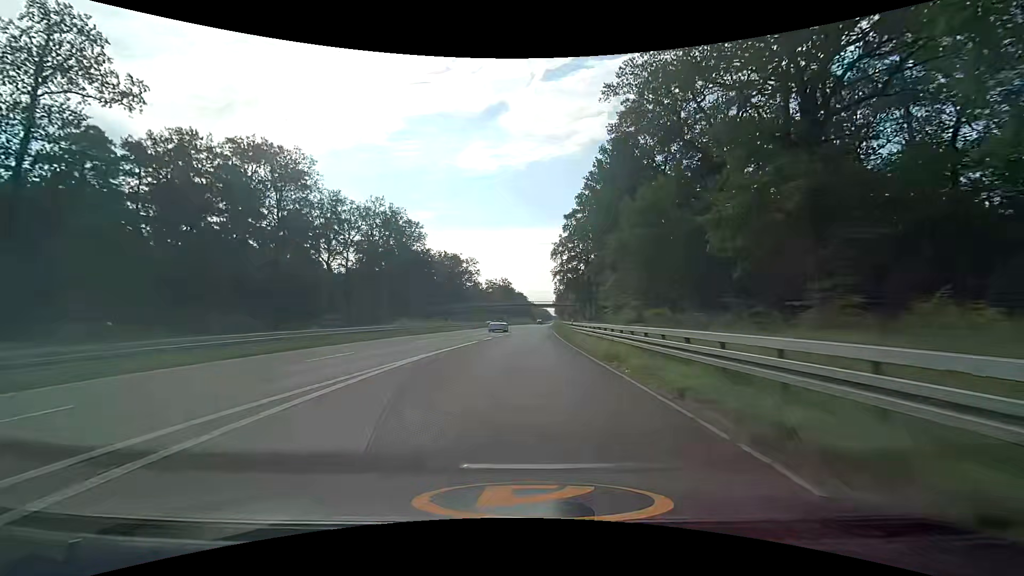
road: trunk_link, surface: asphalt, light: Day
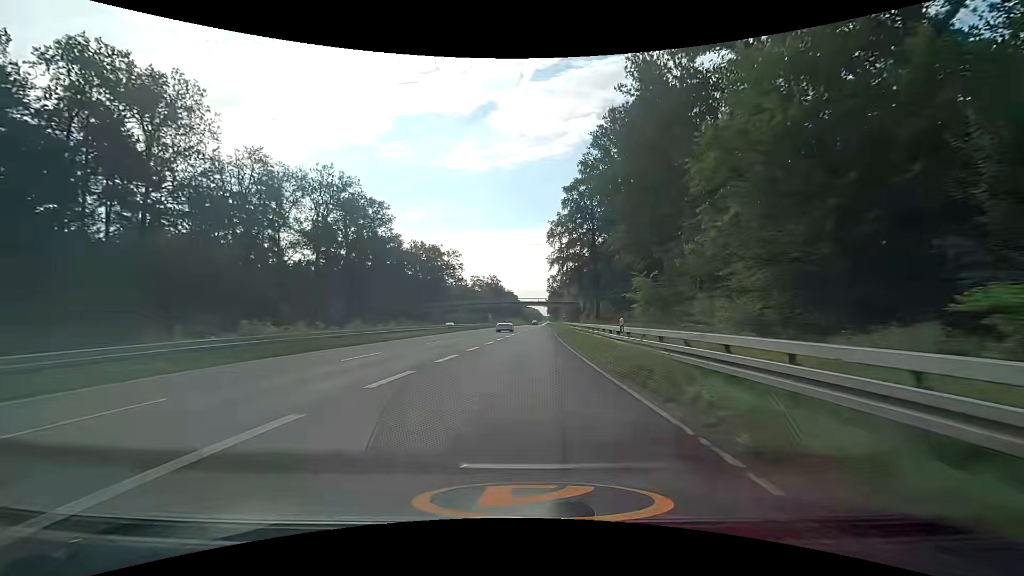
(+0.1, +23.0) m; +1°
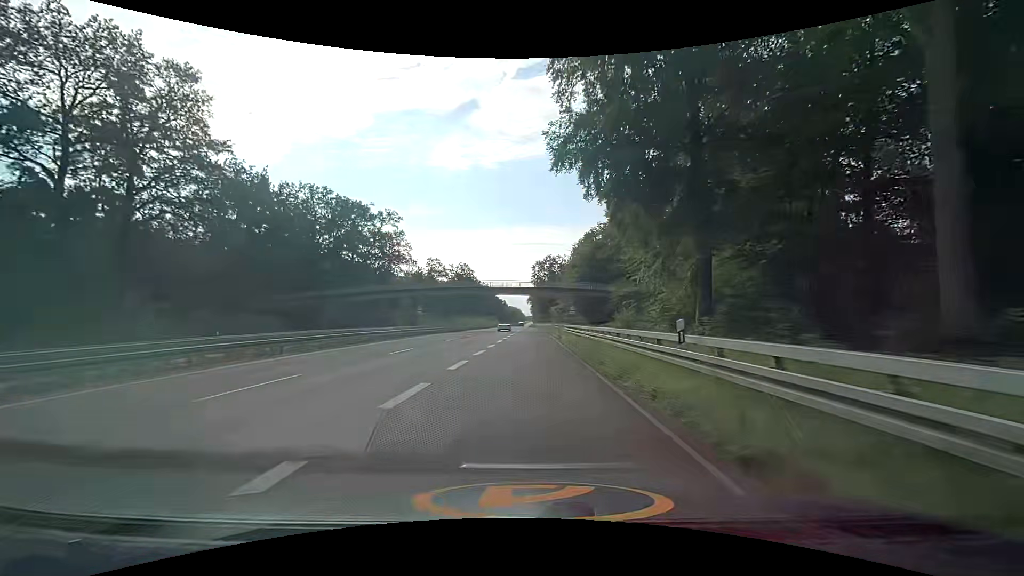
(+1.4, +56.1) m; +2°
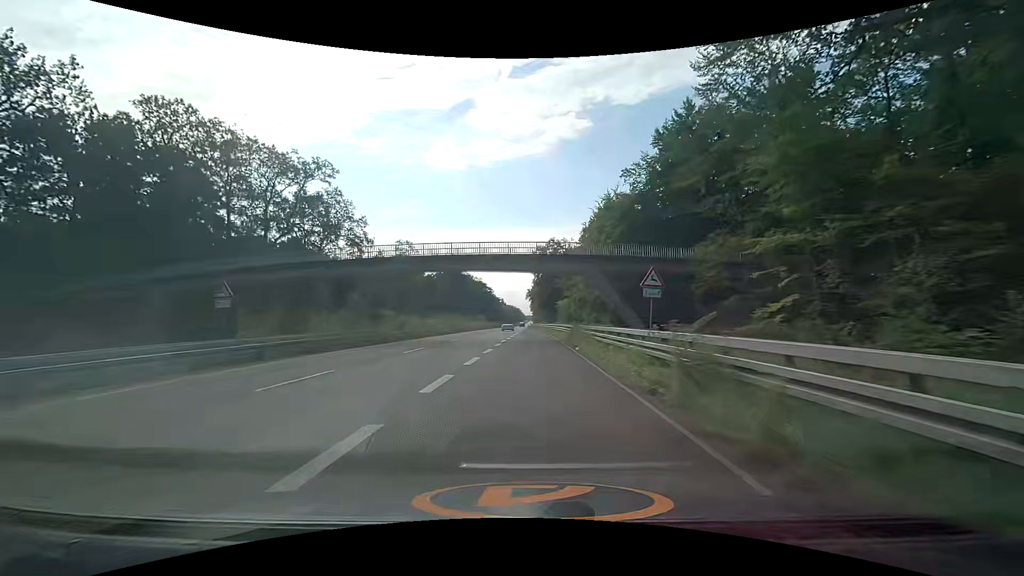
(+0.1, +34.2) m; +1°
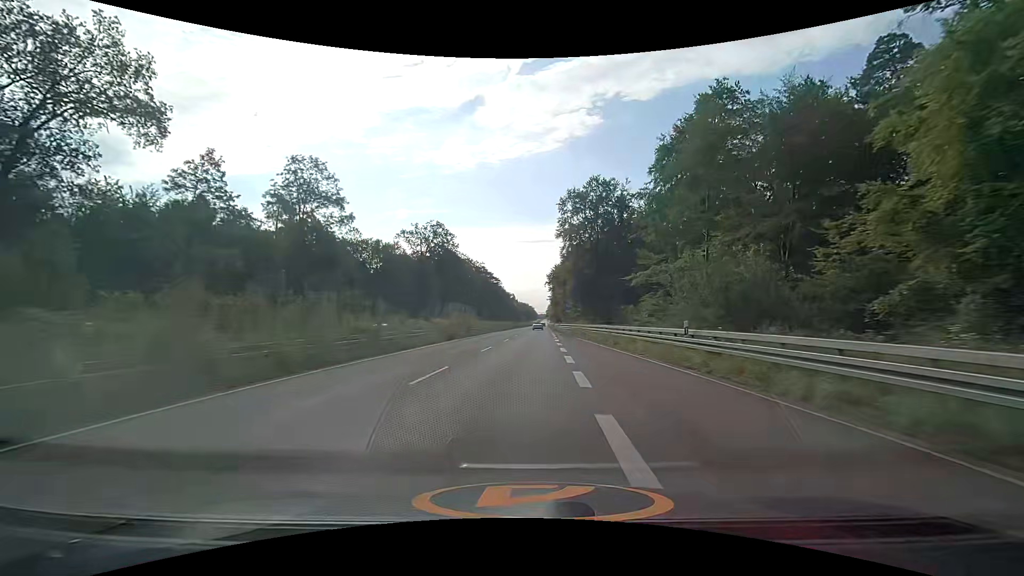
(-2.6, +59.2) m; -2°
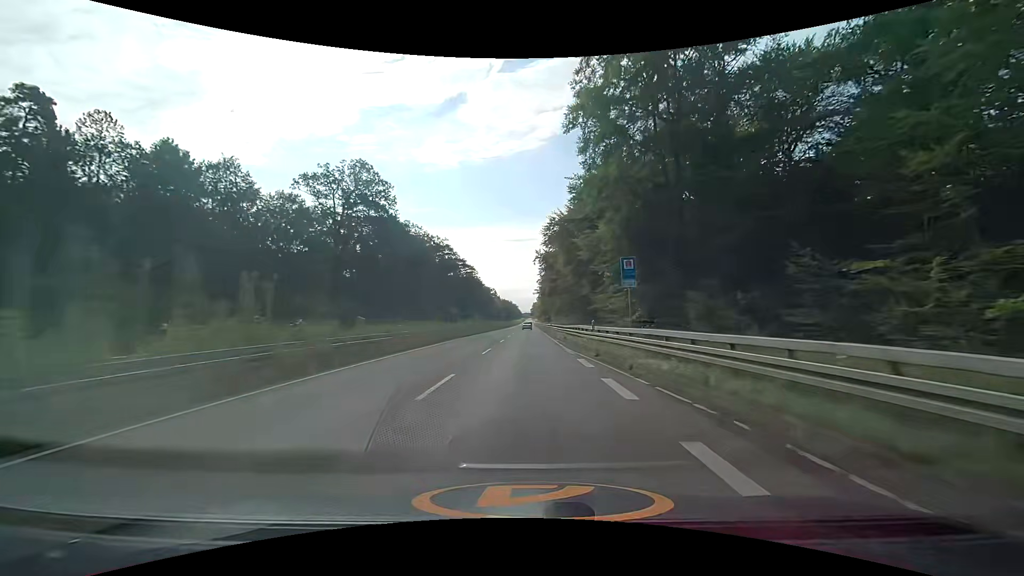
(+0.9, +49.4) m; +2°
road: trunk
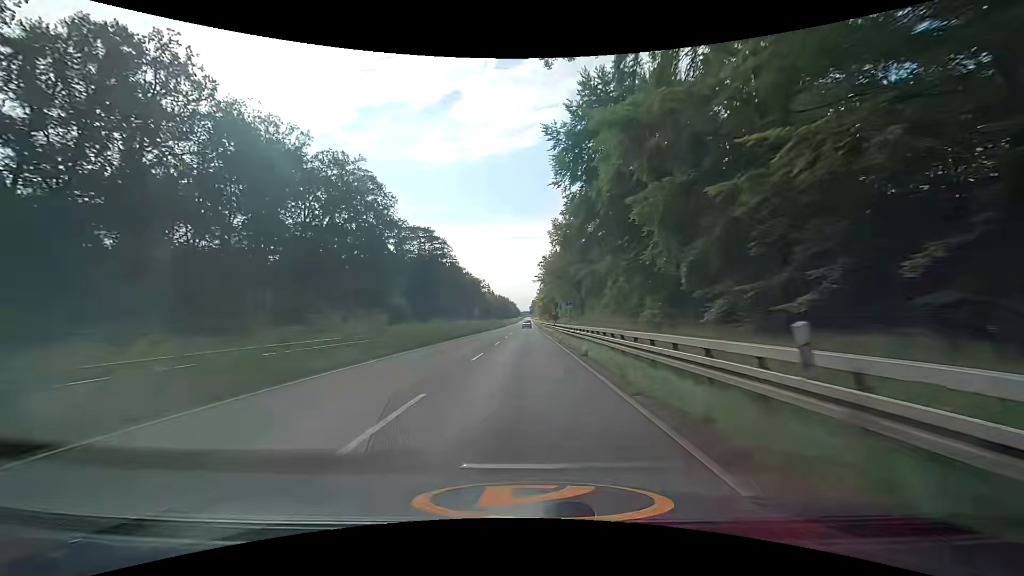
(+0.3, +62.9) m; 0°
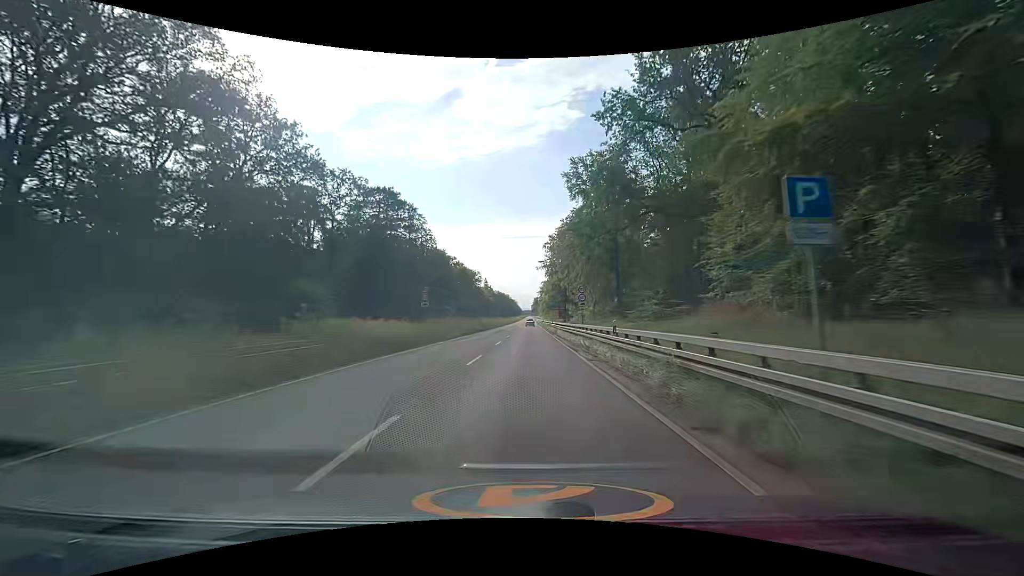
(+0.1, +37.9) m; 0°
